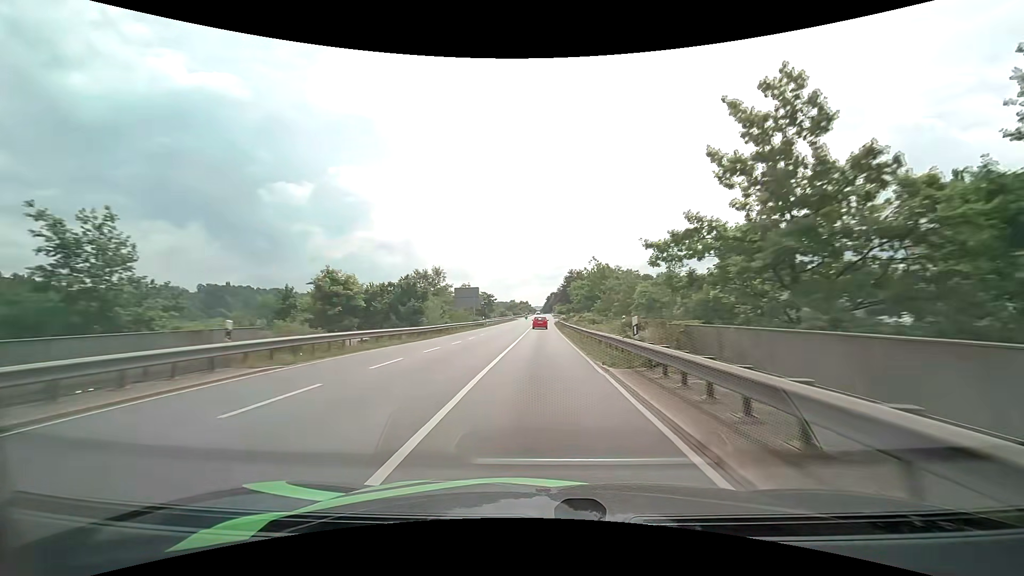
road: primary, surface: asphalt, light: Day
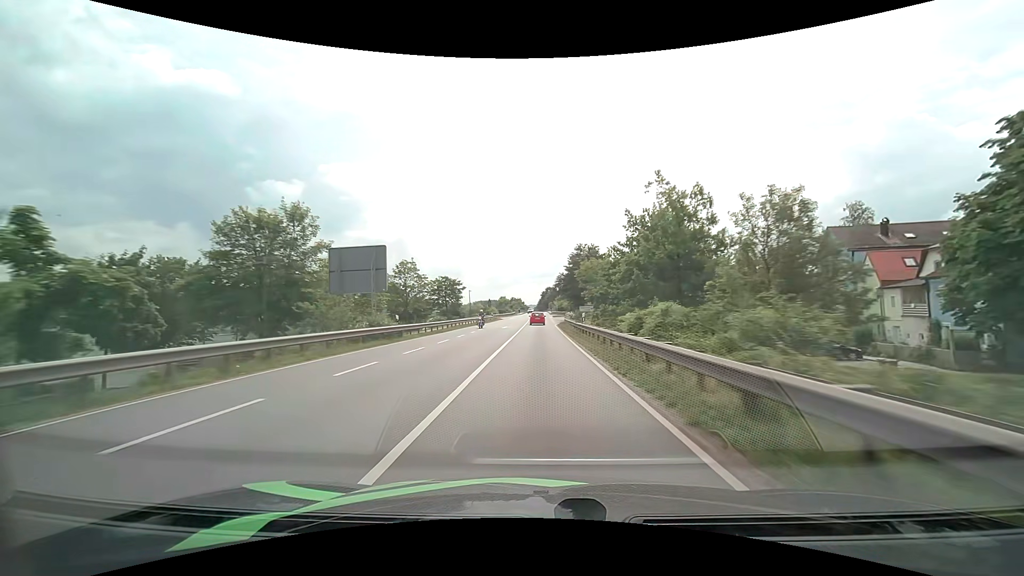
(+0.2, +37.7) m; +1°
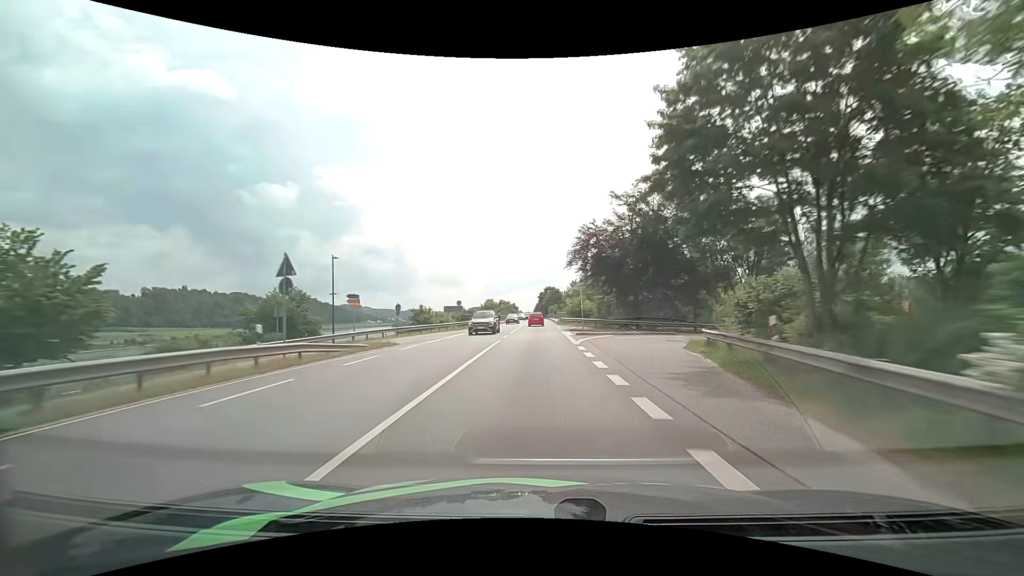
(+0.3, +63.2) m; 0°
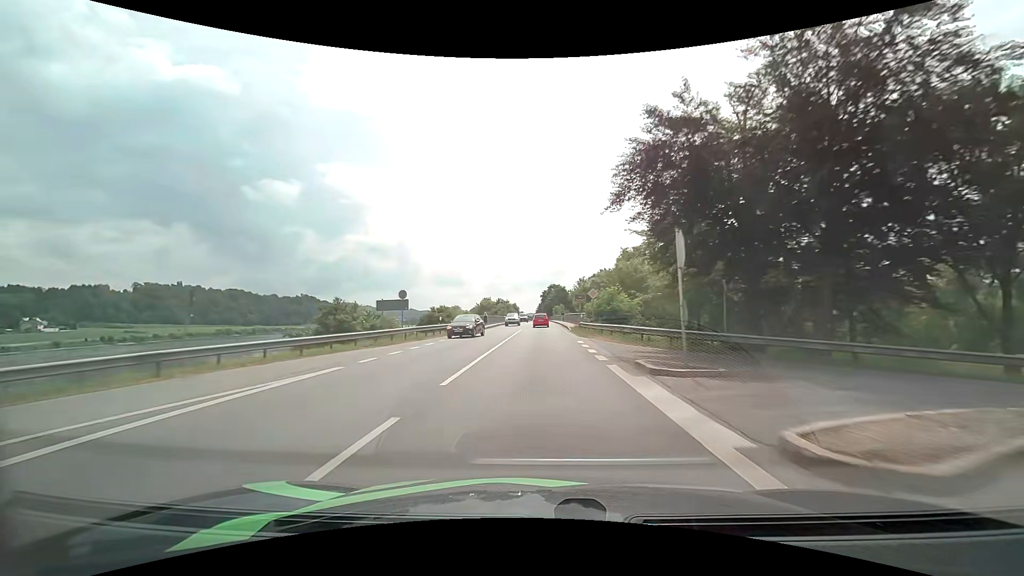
(-0.1, +24.7) m; 0°
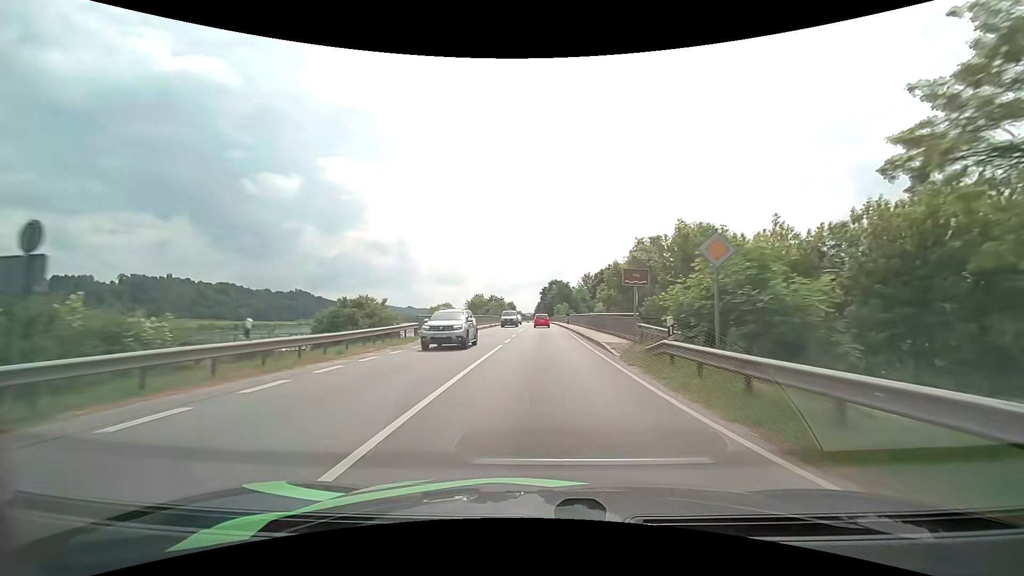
(0.0, +24.1) m; 0°
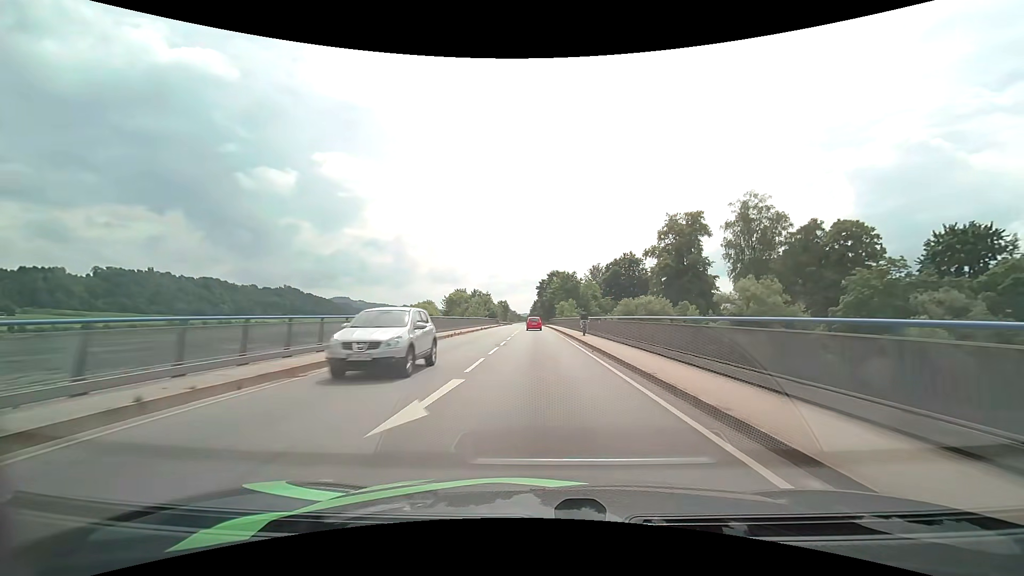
(+0.3, +35.9) m; +1°
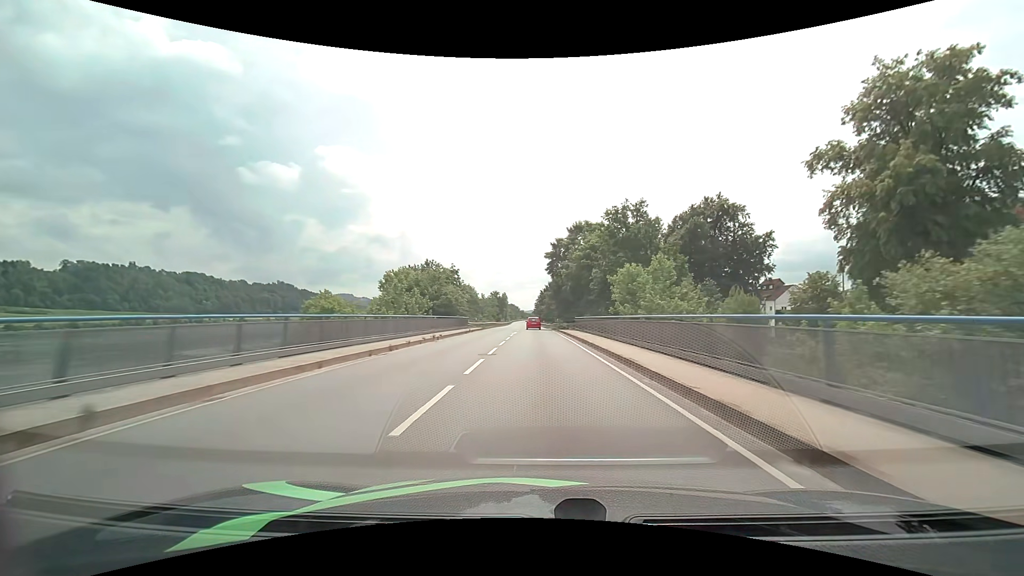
(-0.7, +60.8) m; -1°
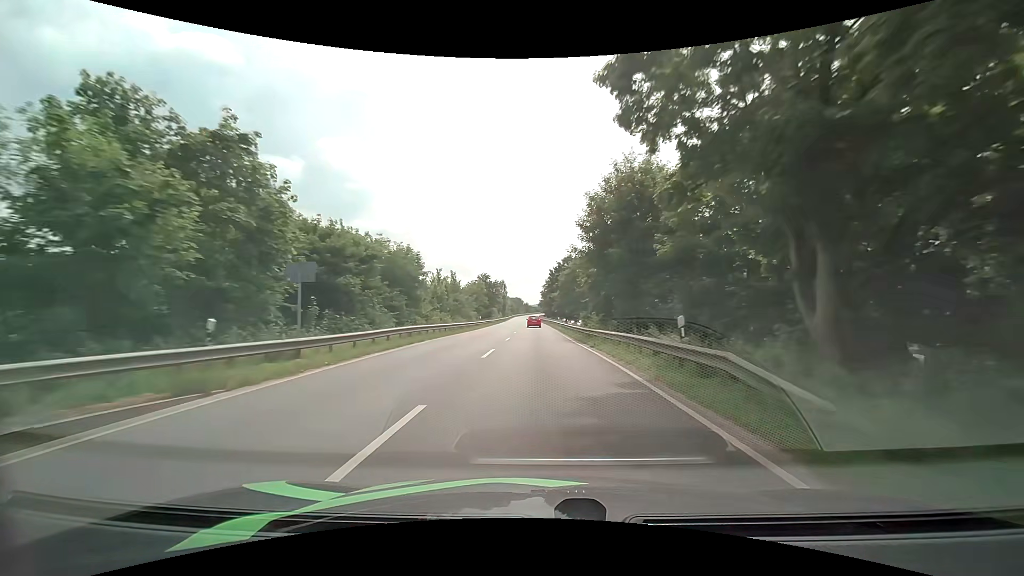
(-0.4, +51.1) m; -1°
(0, +10) (0, +20) (0, +30) (0, +40) (0, +50) (-1, +60) (-1, +70) (-1, +80) (-2, +90) (-2, +100) m
